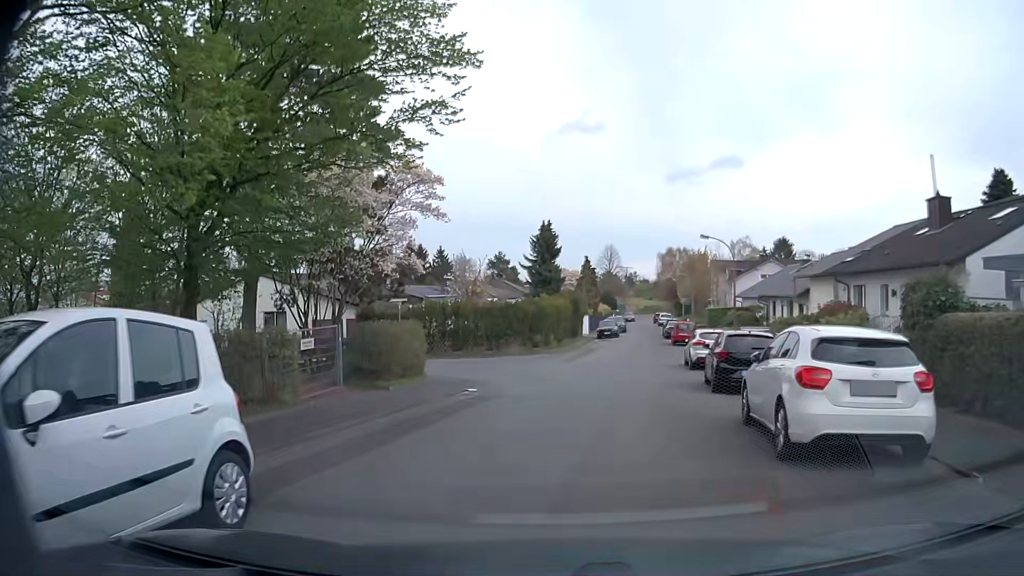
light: Day
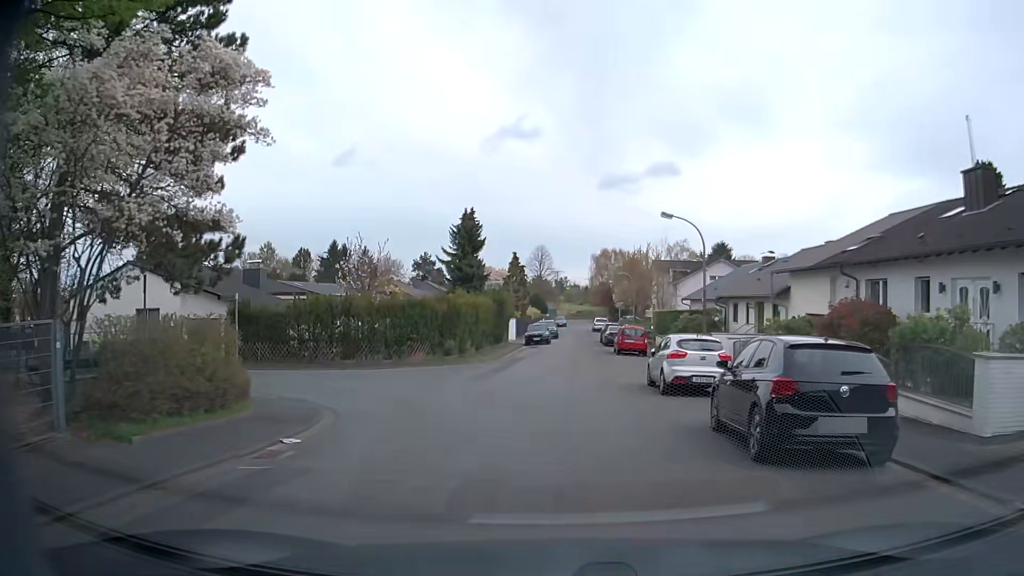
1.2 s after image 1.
(+0.4, +8.2) m; +7°
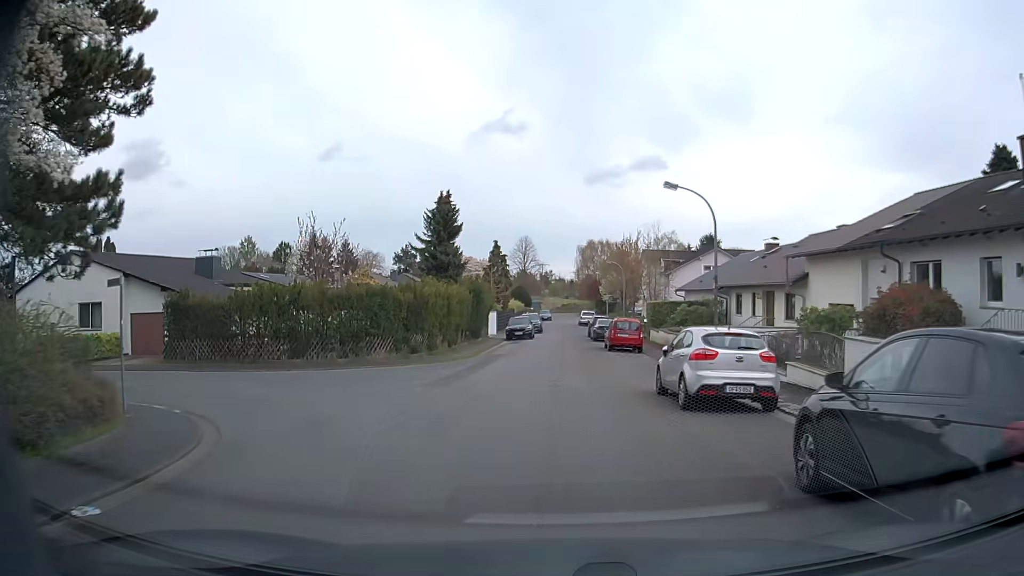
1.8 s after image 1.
(+0.1, +4.5) m; +1°
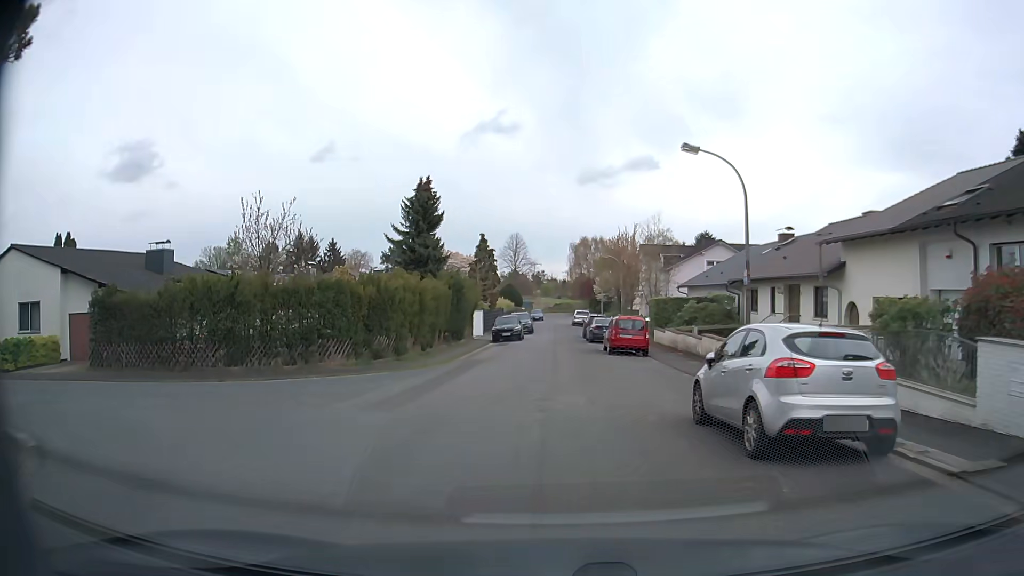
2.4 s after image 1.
(+0.1, +4.7) m; +2°
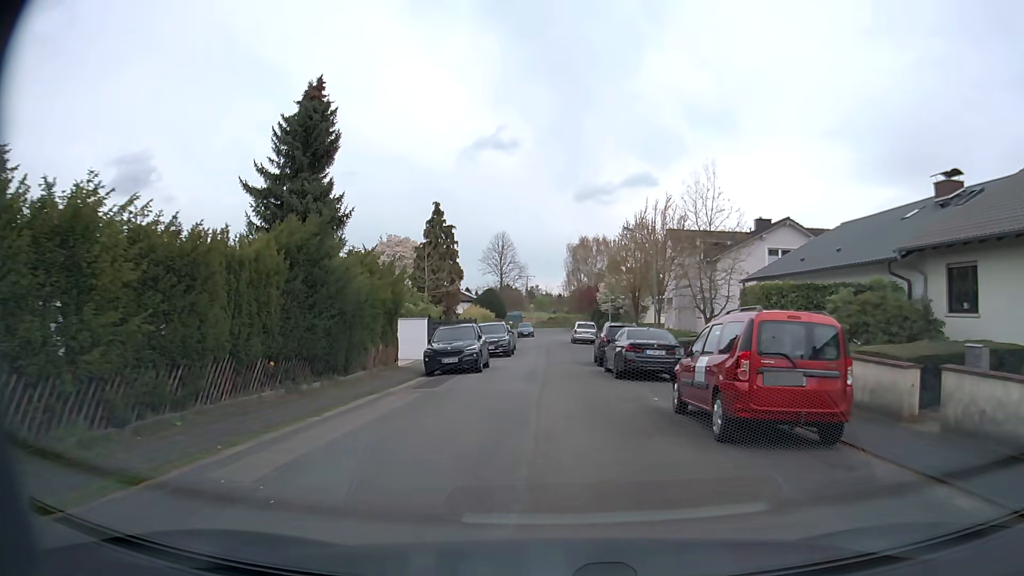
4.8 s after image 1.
(0.0, +20.1) m; 0°
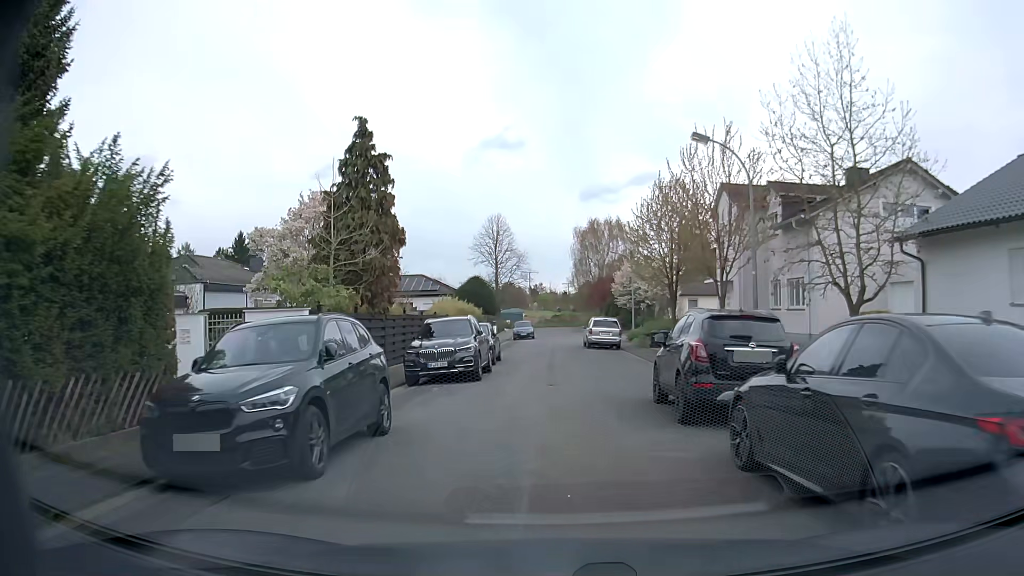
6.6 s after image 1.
(0.0, +15.6) m; -1°
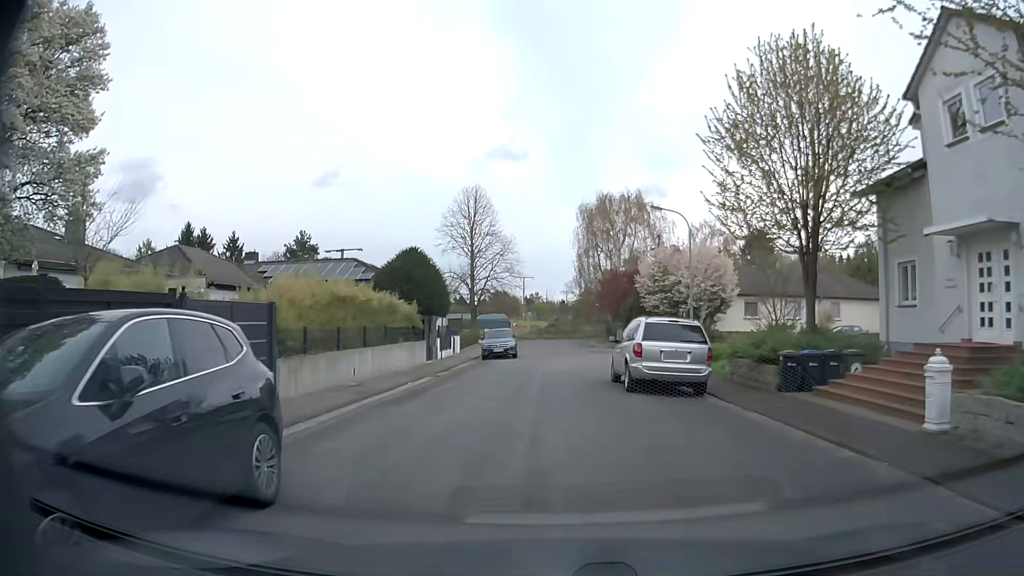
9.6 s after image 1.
(+0.2, +22.1) m; +1°
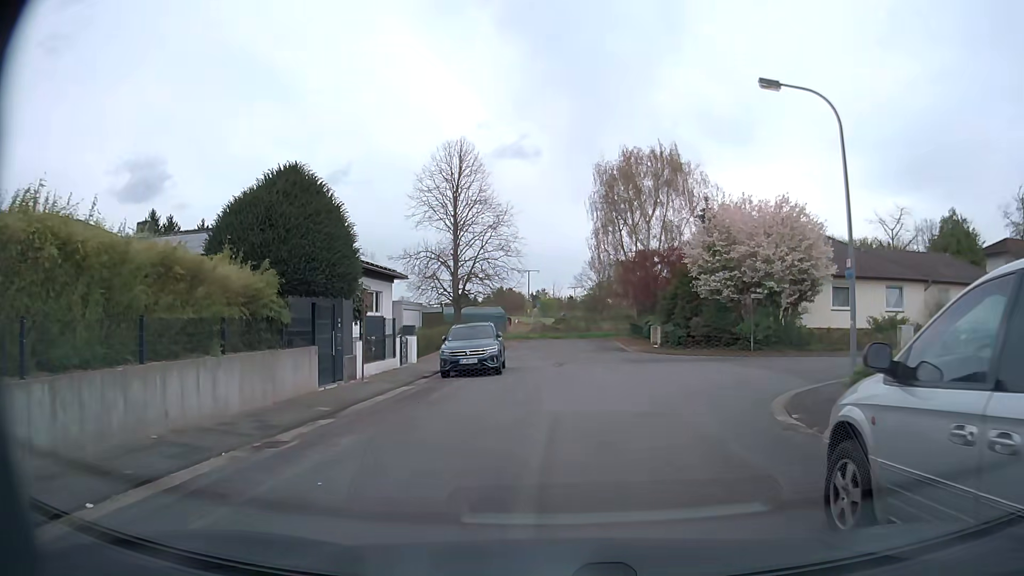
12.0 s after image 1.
(-0.2, +14.7) m; -2°
